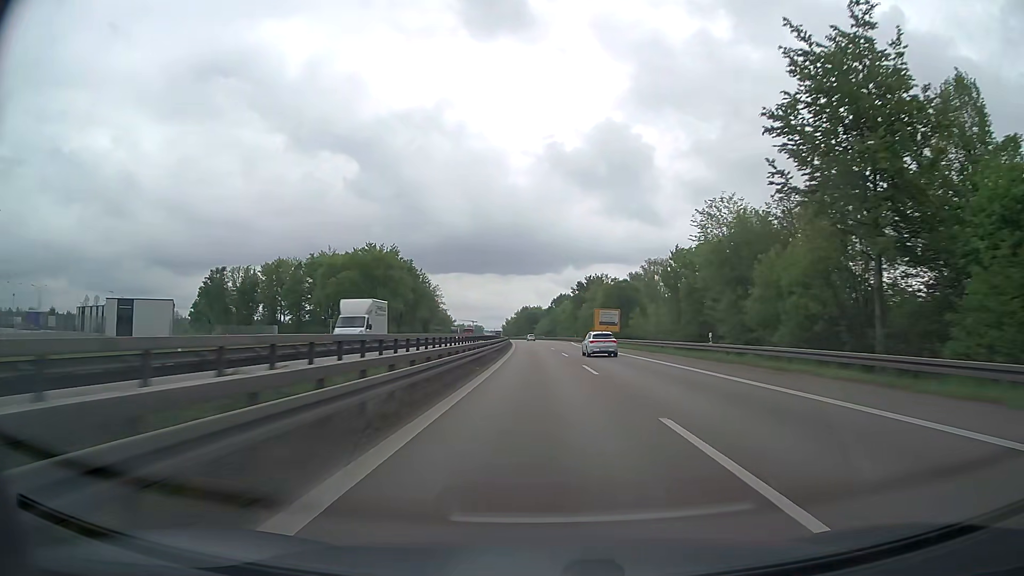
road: trunk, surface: asphalt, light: Day
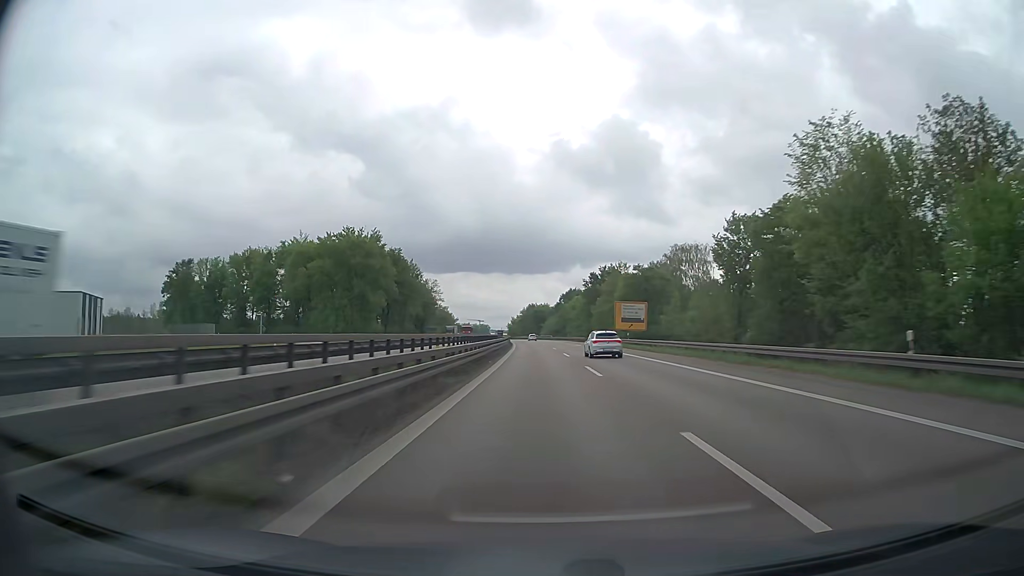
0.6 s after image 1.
(-0.1, +19.3) m; -1°
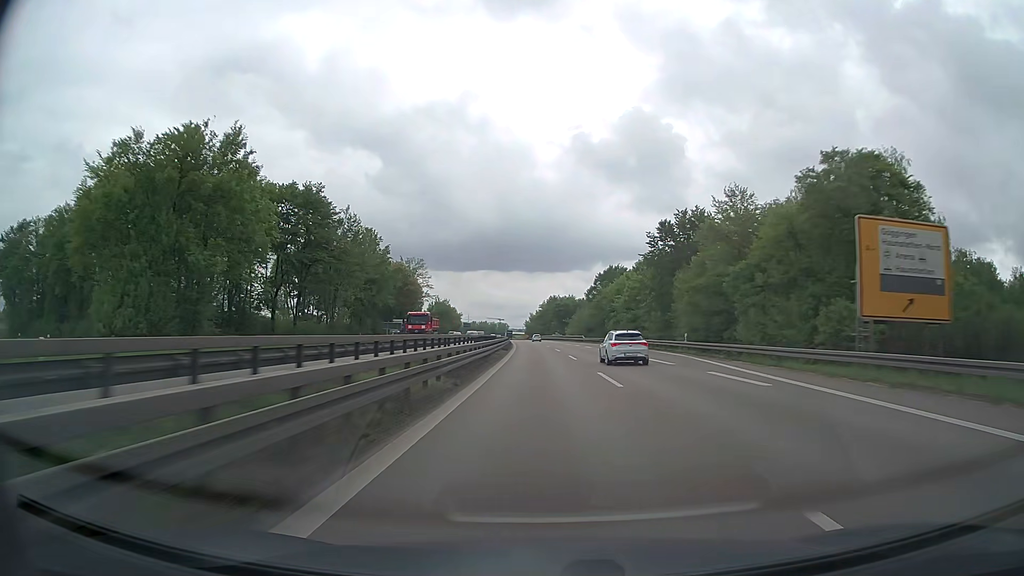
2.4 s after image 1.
(-0.9, +58.0) m; -2°
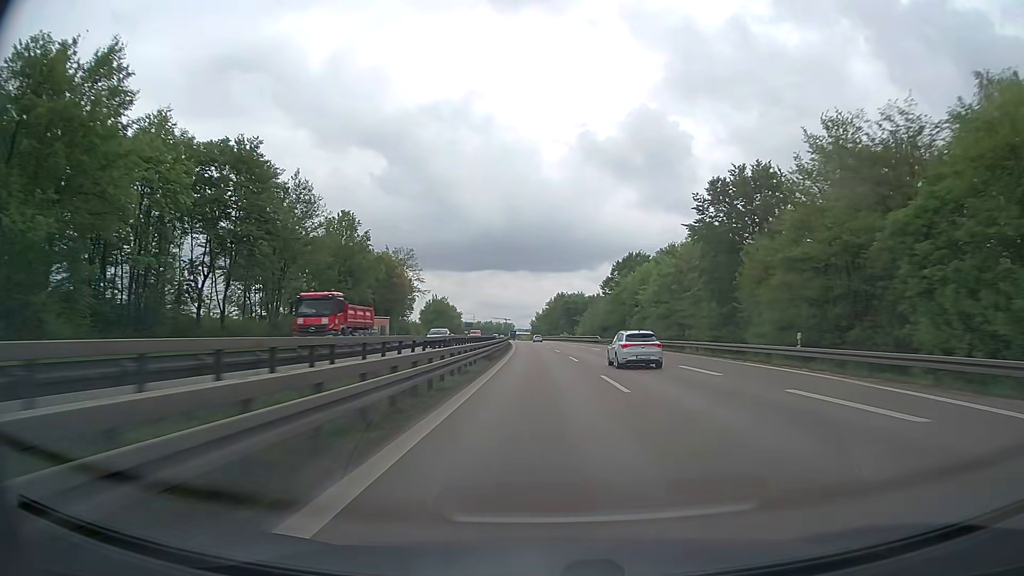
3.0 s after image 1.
(-0.1, +19.4) m; 0°
